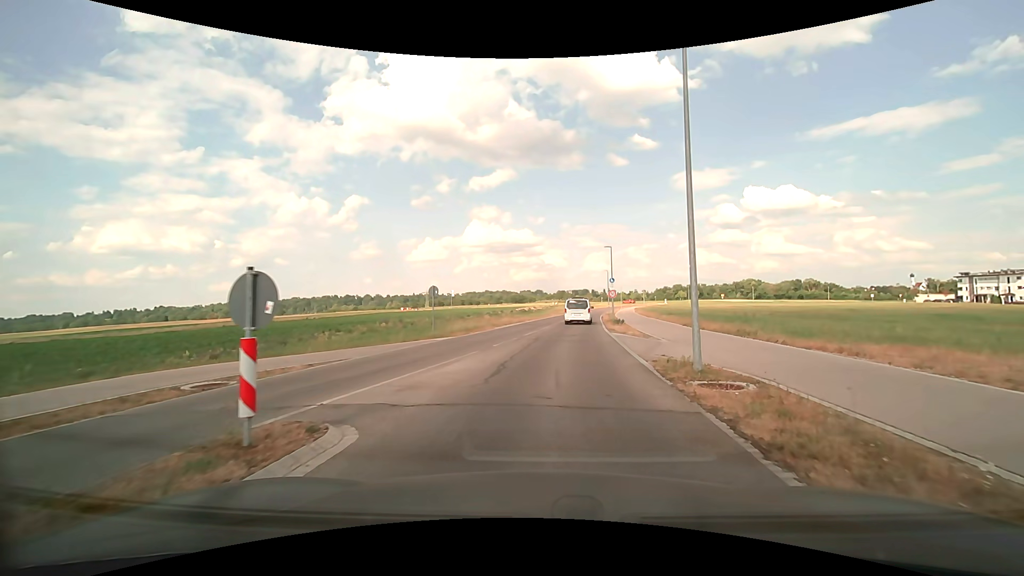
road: residential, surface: asphalt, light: Day
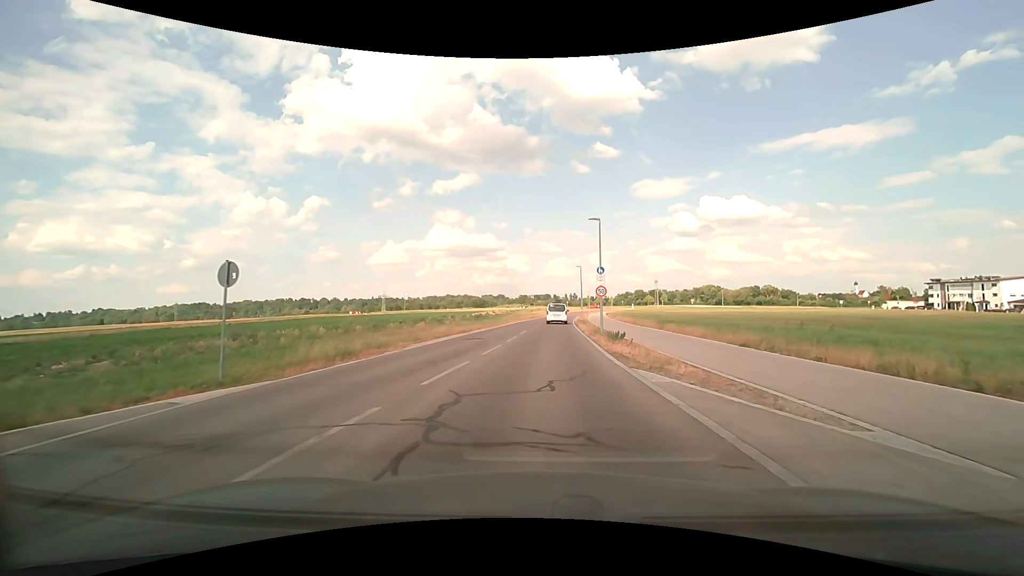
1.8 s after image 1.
(+0.6, +15.0) m; +4°
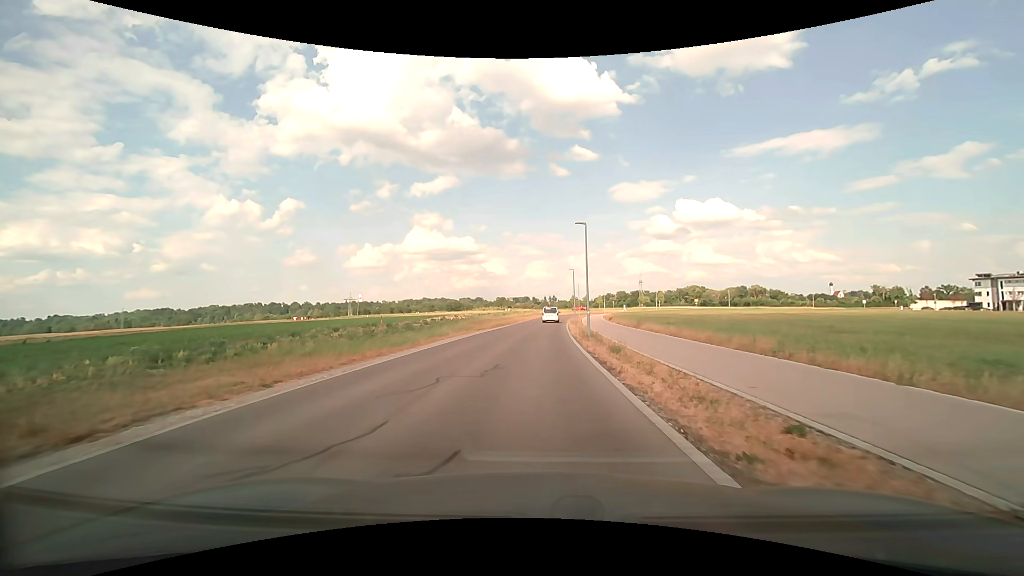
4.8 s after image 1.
(+1.1, +29.5) m; +3°
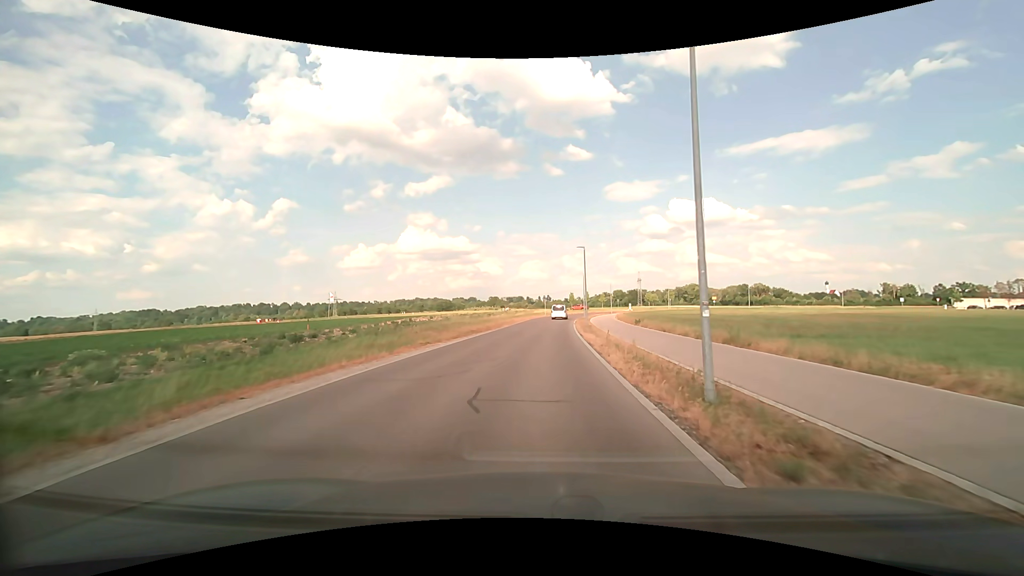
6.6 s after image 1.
(+0.1, +19.7) m; +1°
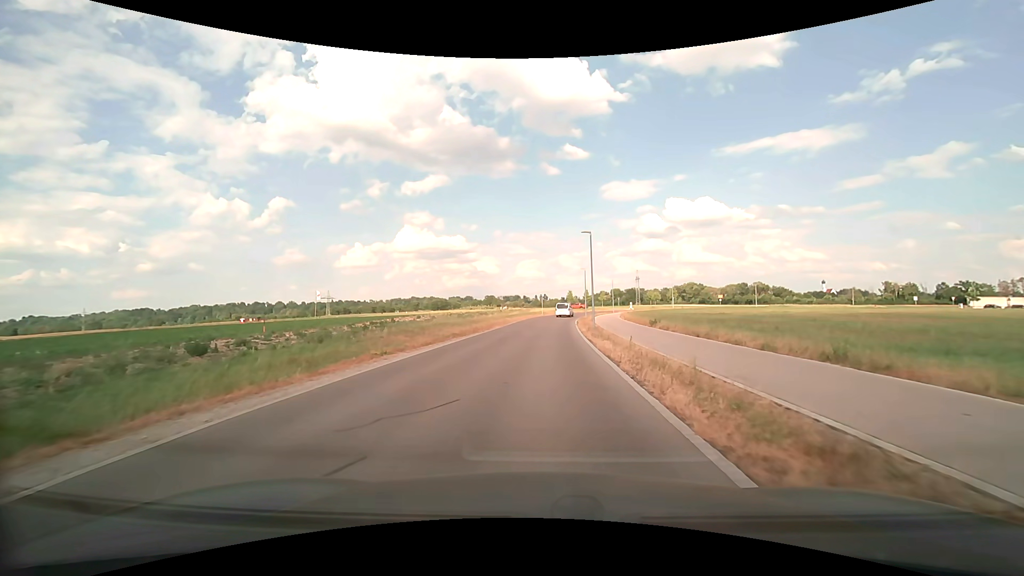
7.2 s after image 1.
(0.0, +6.8) m; 0°
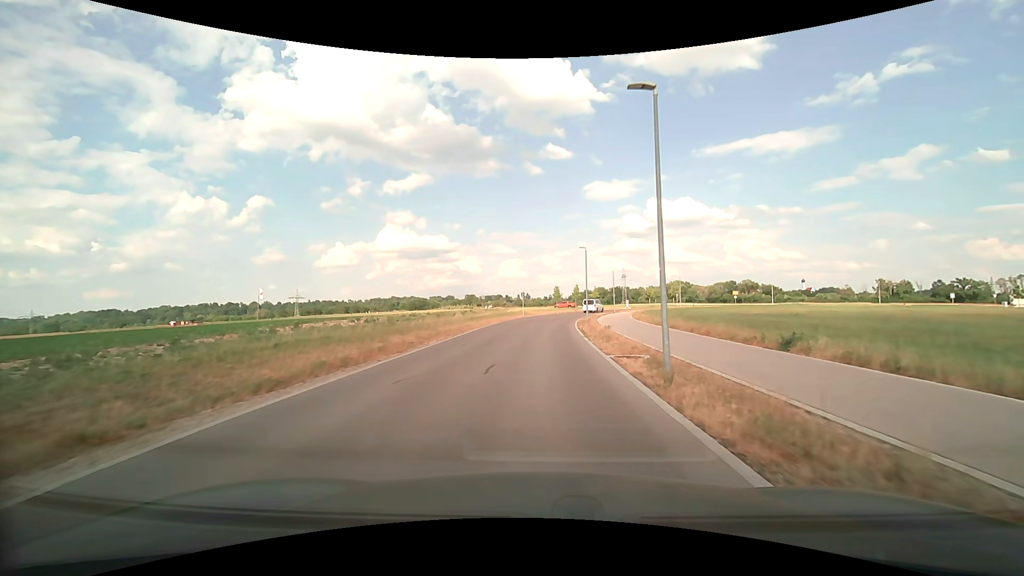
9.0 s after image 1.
(+0.3, +20.6) m; +2°
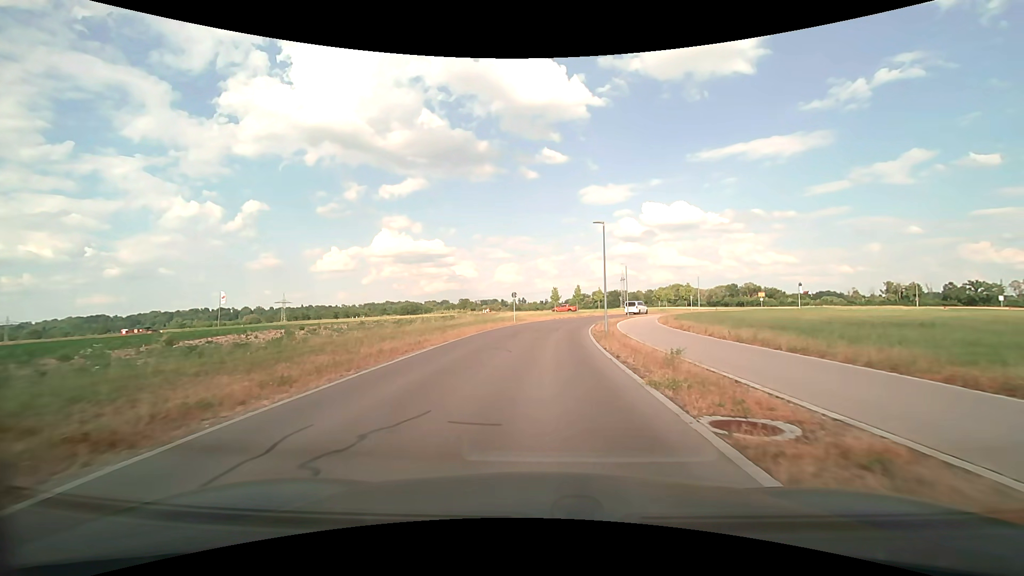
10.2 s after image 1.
(0.0, +13.6) m; 0°
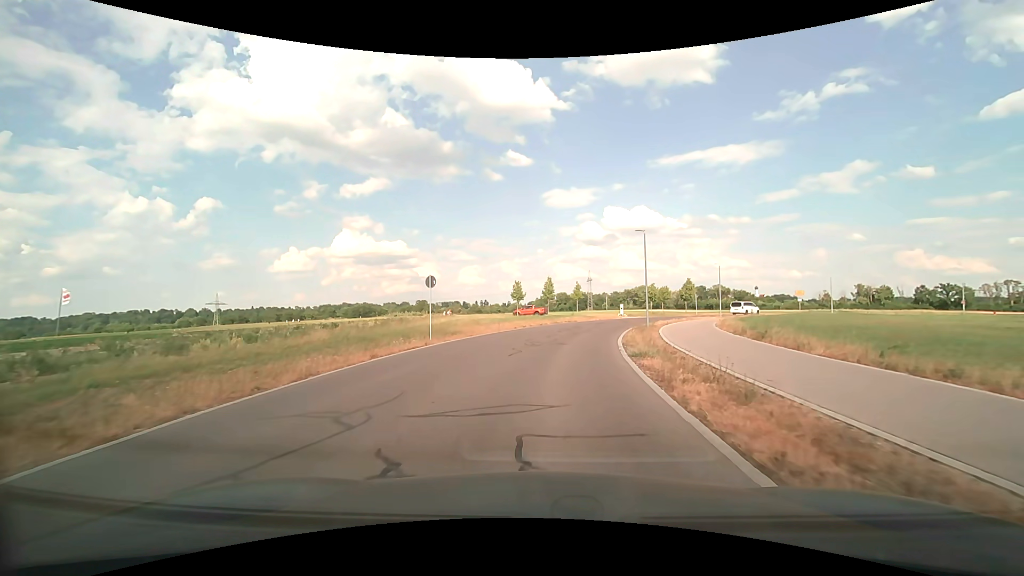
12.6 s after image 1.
(+0.8, +26.1) m; +4°
(0, +10) (+1, +20) (+3, +30) (+6, +39) (+10, +48) (+15, +57) (+21, +65) (+28, +72) (+36, +79) (+44, +84) m
